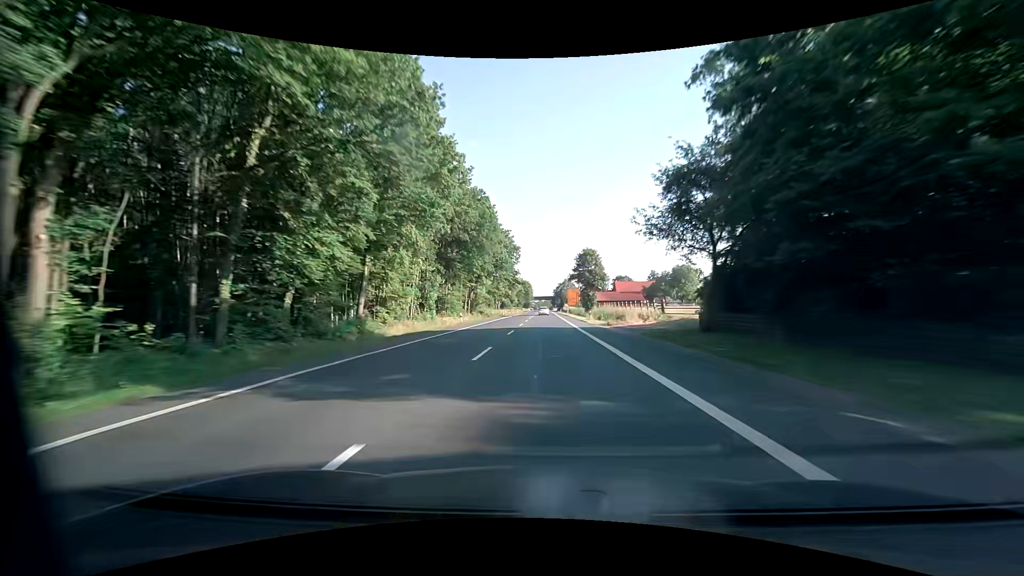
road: primary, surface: asphalt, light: Day
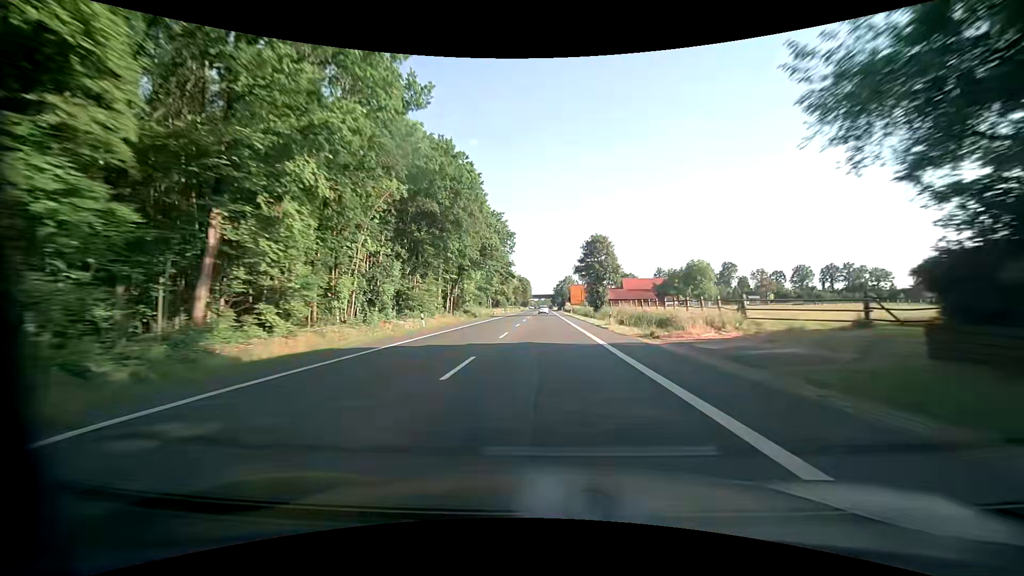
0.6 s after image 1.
(0.0, +15.8) m; 0°
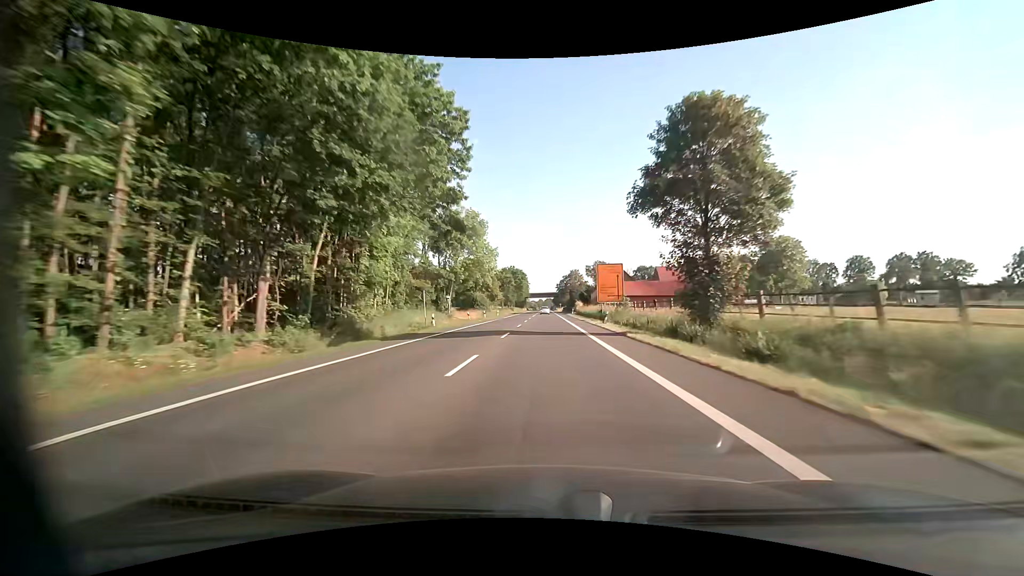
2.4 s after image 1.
(+0.2, +47.4) m; 0°
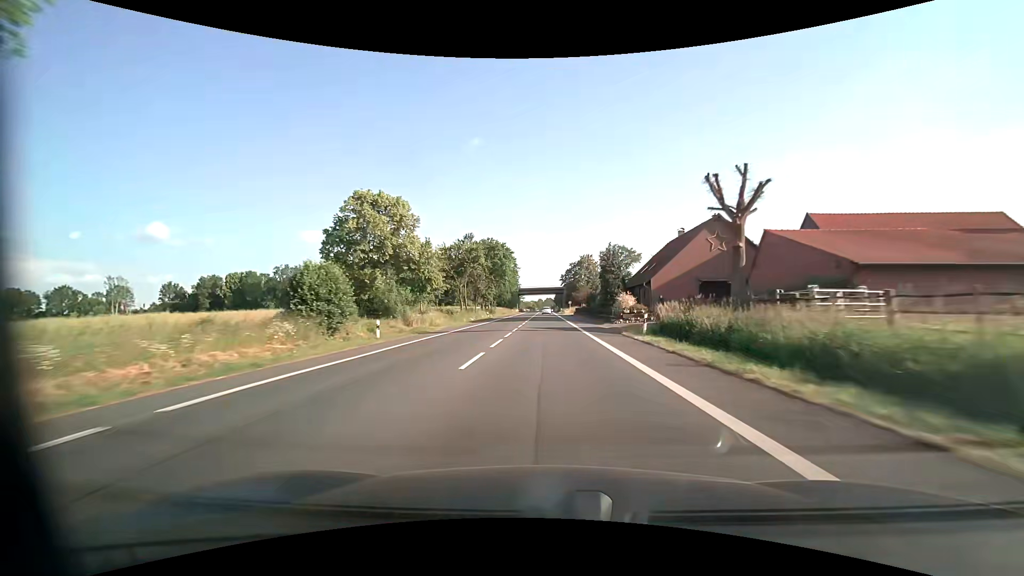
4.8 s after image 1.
(+0.1, +63.2) m; 0°
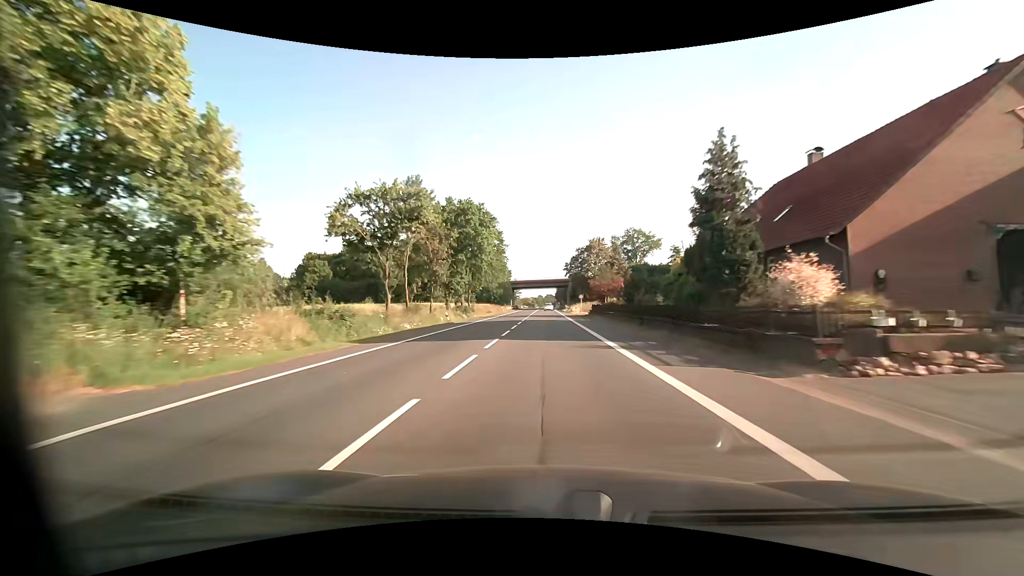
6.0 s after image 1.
(0.0, +30.9) m; 0°
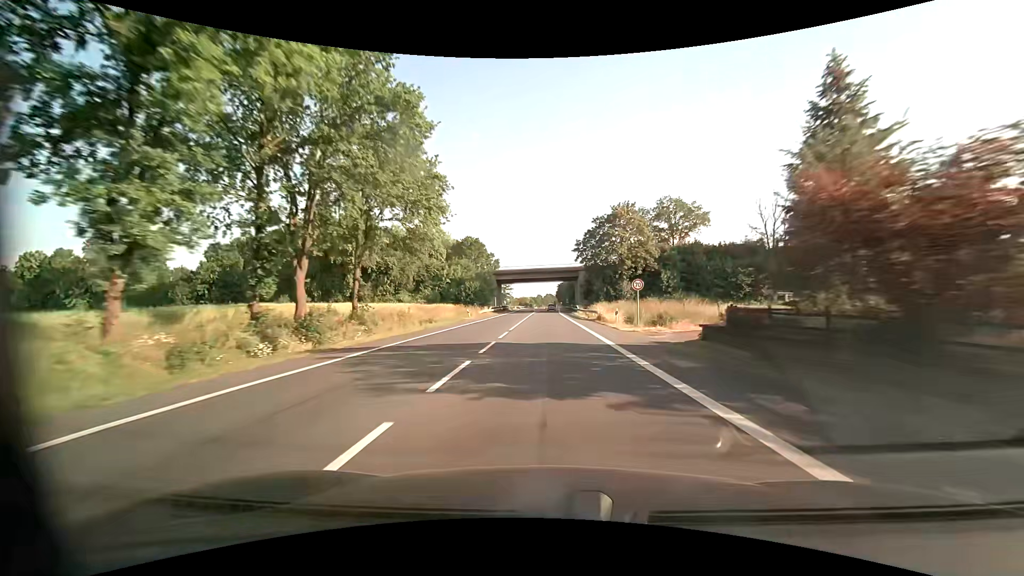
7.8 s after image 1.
(-0.1, +43.0) m; 0°
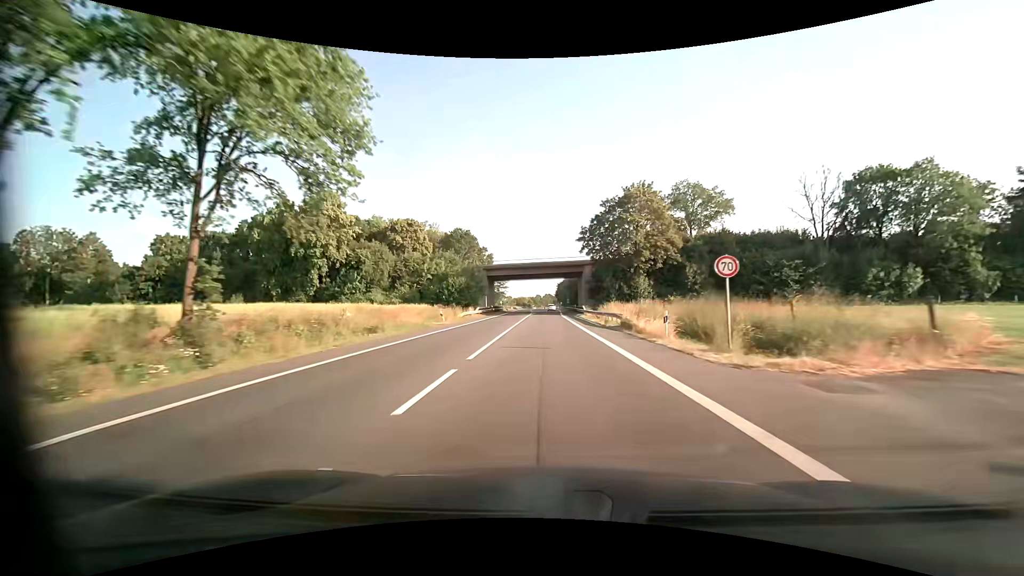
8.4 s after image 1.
(0.0, +13.4) m; 0°
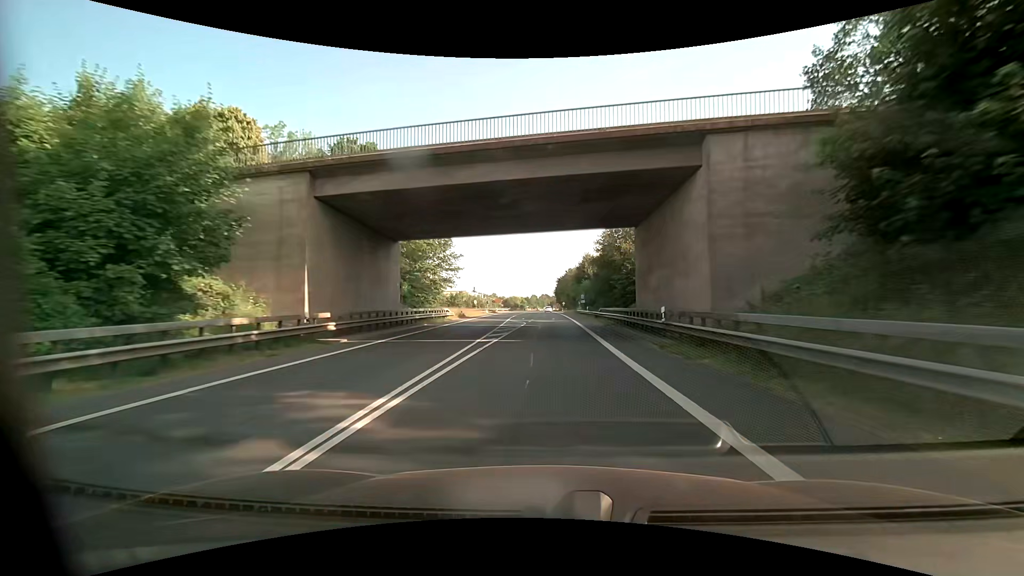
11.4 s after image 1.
(+0.2, +60.5) m; 0°
(0, +10) (0, +20) (0, +30) (0, +40) (0, +50) (0, +60) (+1, +70) (+1, +80) (+1, +90) (+1, +100) m
